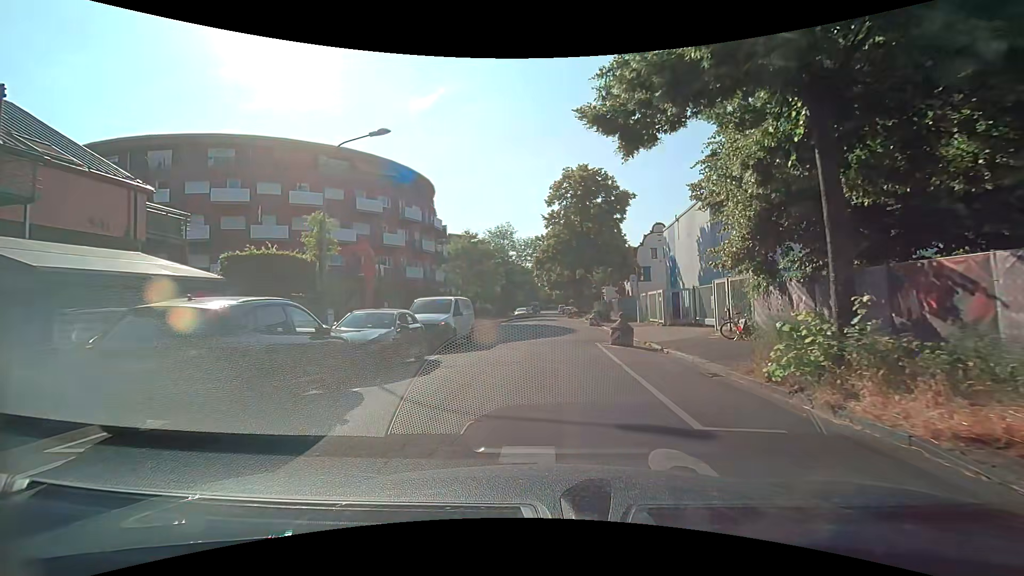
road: residential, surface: asphalt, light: Day
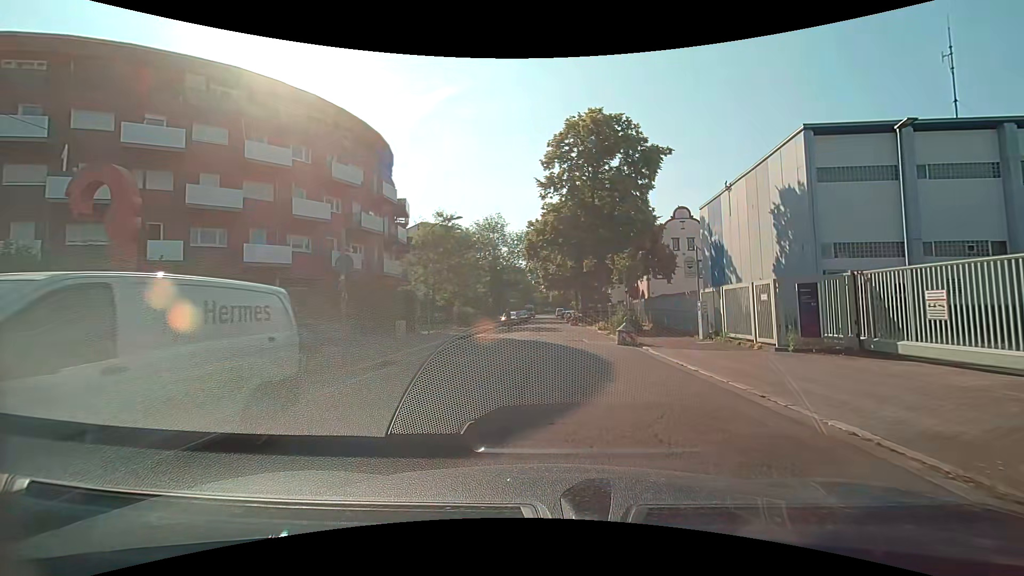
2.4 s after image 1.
(+0.1, +15.3) m; +2°
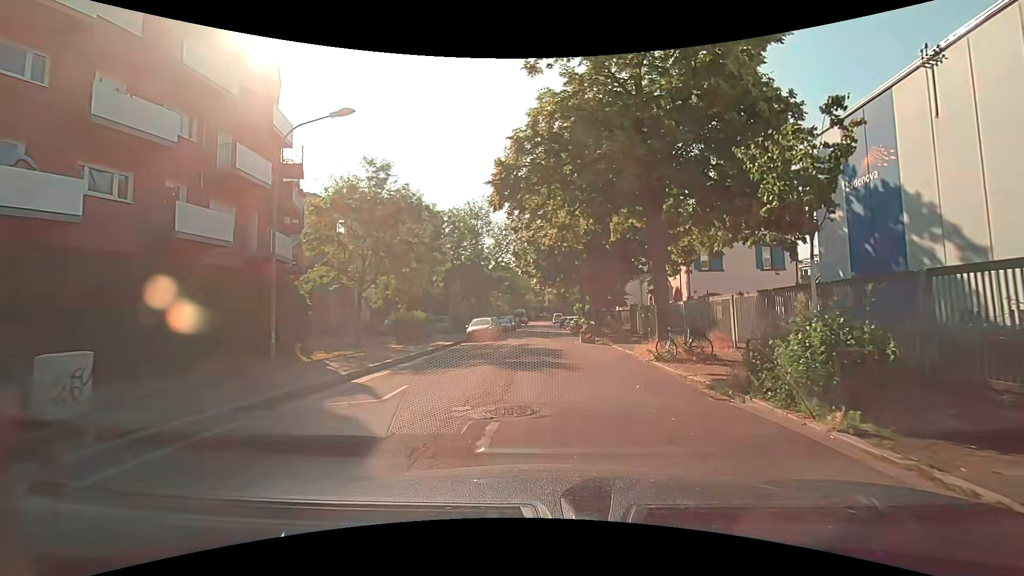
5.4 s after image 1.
(+0.1, +19.7) m; +1°
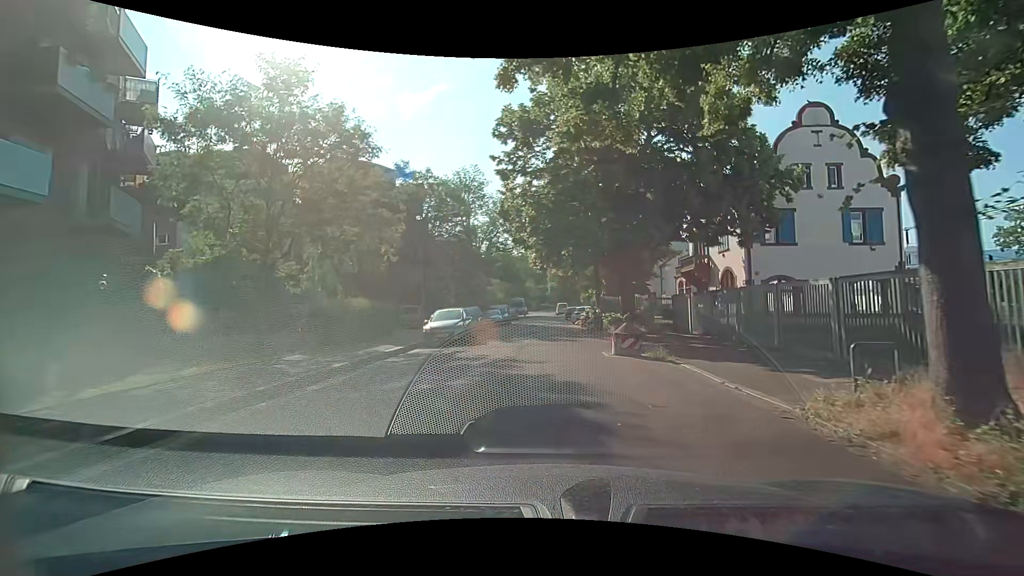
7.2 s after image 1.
(-0.1, +11.9) m; 0°
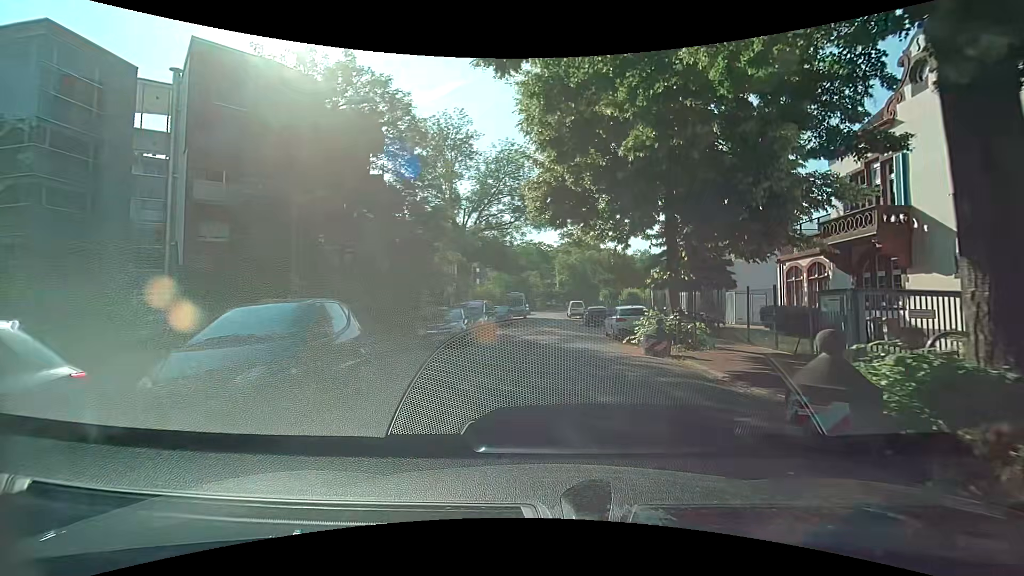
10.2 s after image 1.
(-0.7, +19.6) m; -2°
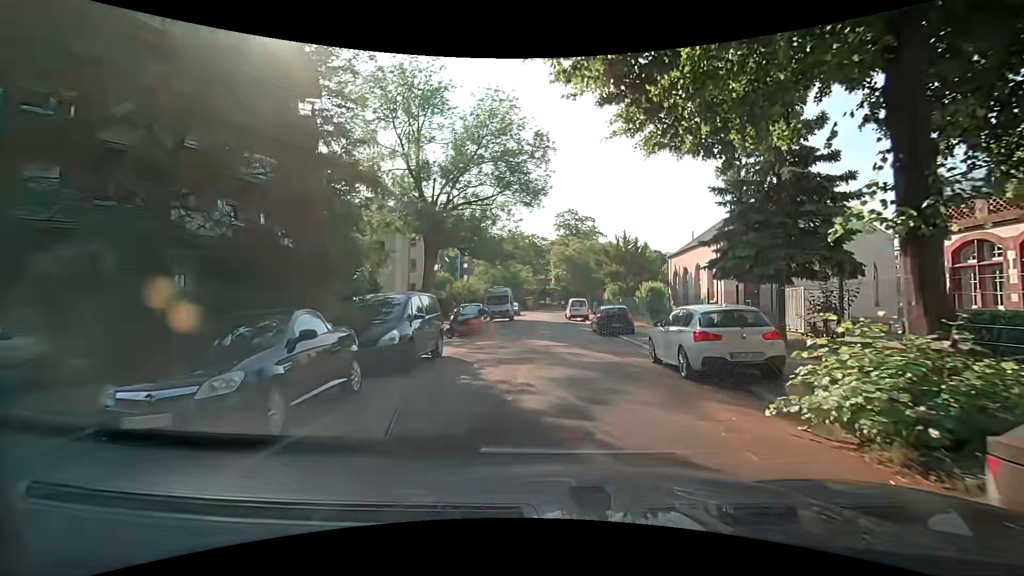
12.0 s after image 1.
(+0.1, +11.7) m; +1°
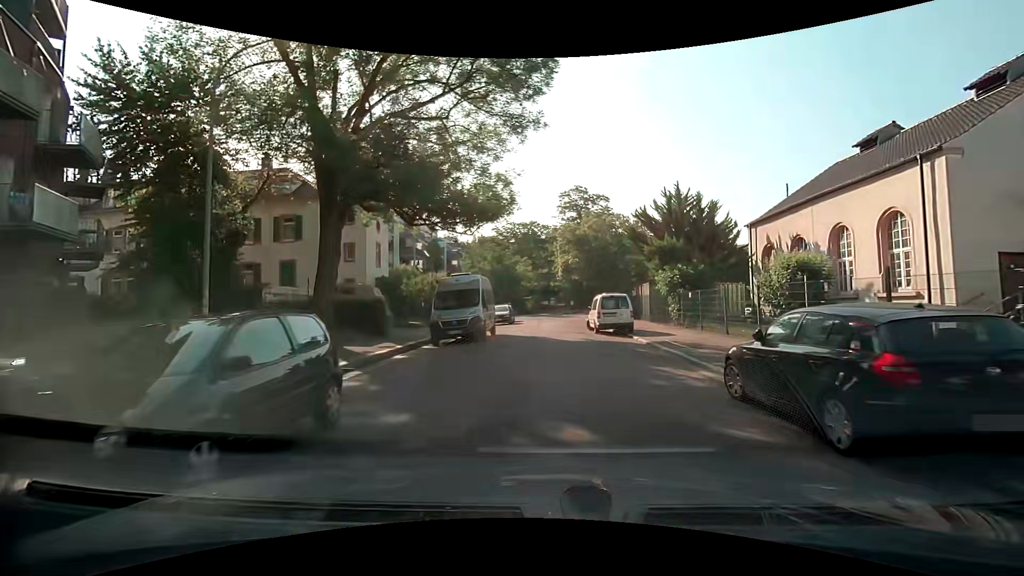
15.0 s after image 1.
(0.0, +19.2) m; +1°
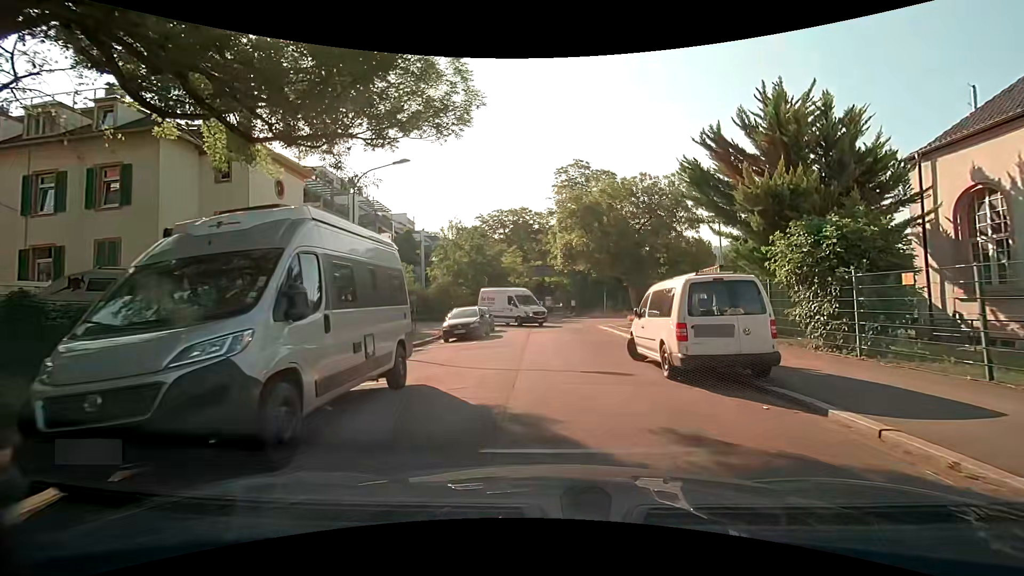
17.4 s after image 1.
(-0.2, +14.2) m; +1°
